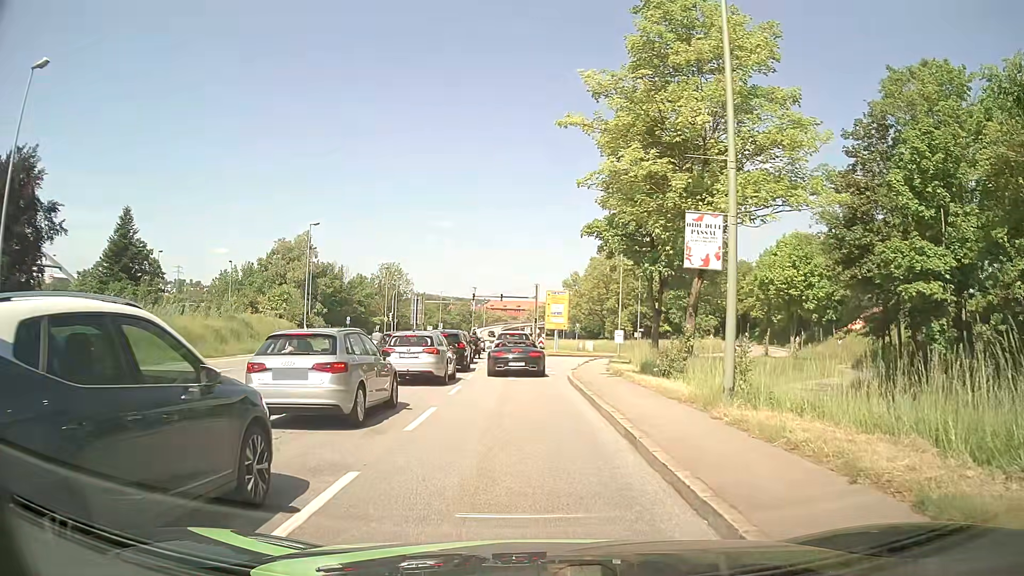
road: primary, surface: asphalt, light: Day
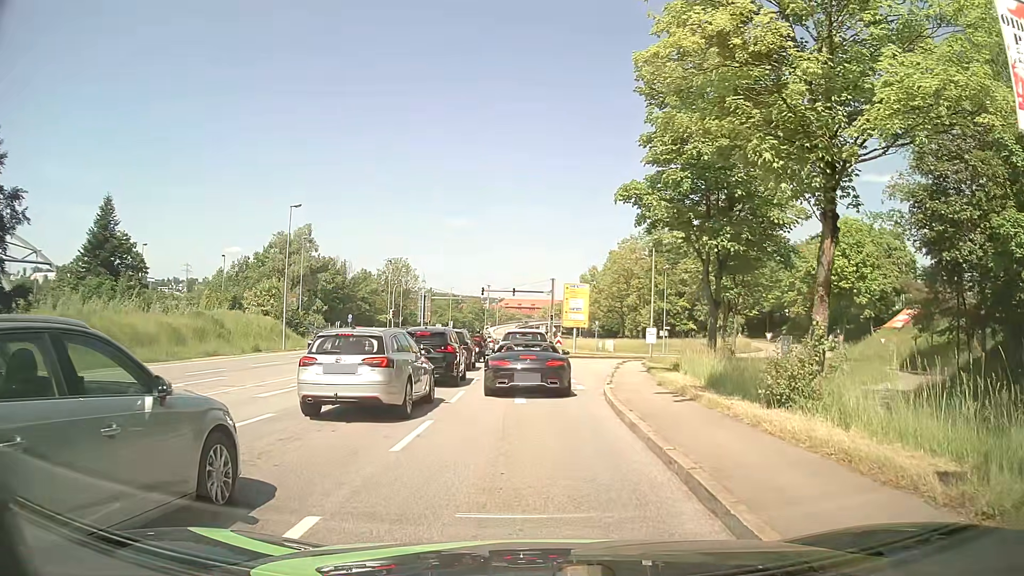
(-0.2, +7.5) m; -2°
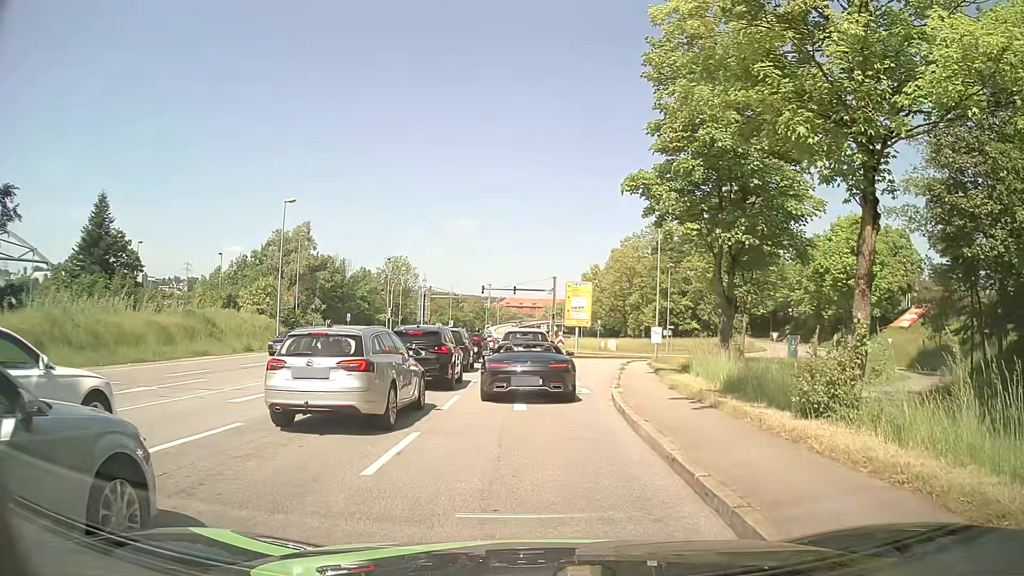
(0.0, +1.4) m; +1°
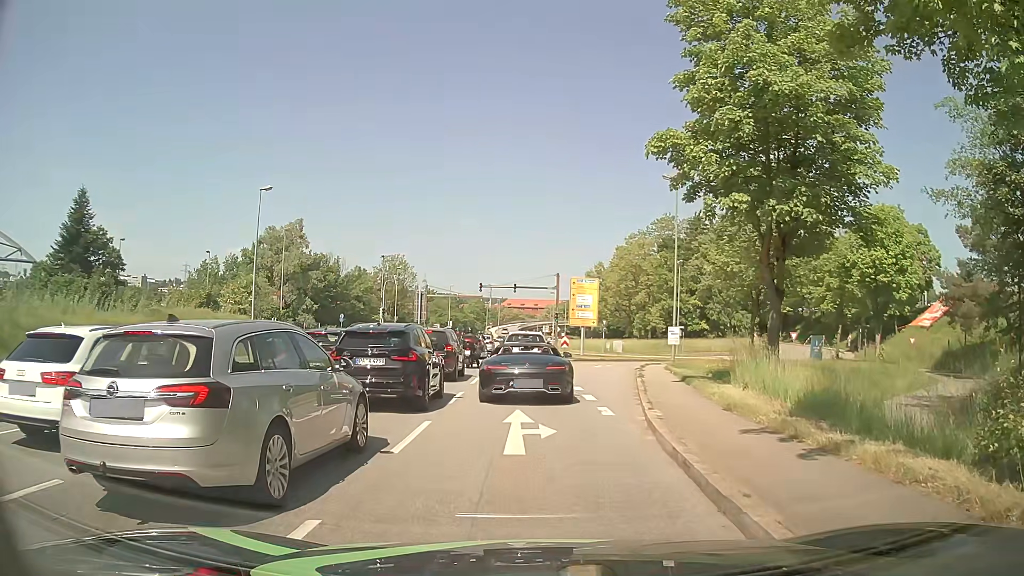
(0.0, +4.6) m; -2°
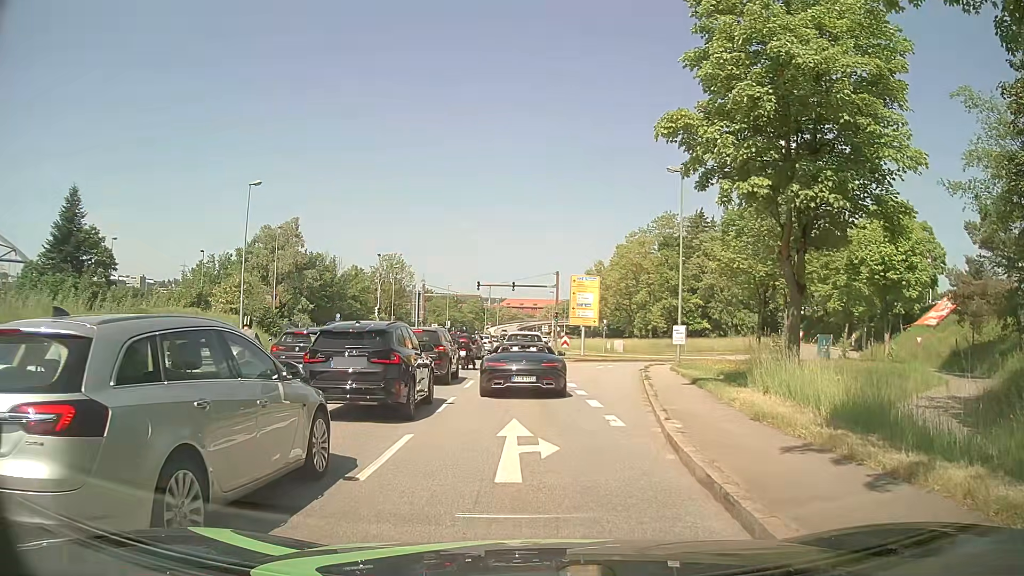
(+0.1, +1.6) m; +2°
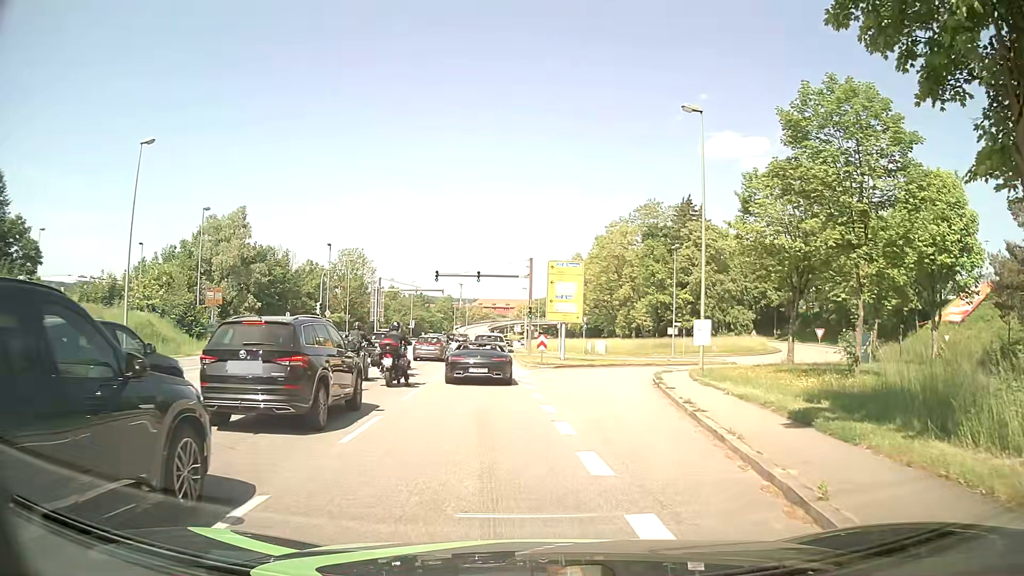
(+0.2, +10.1) m; +1°
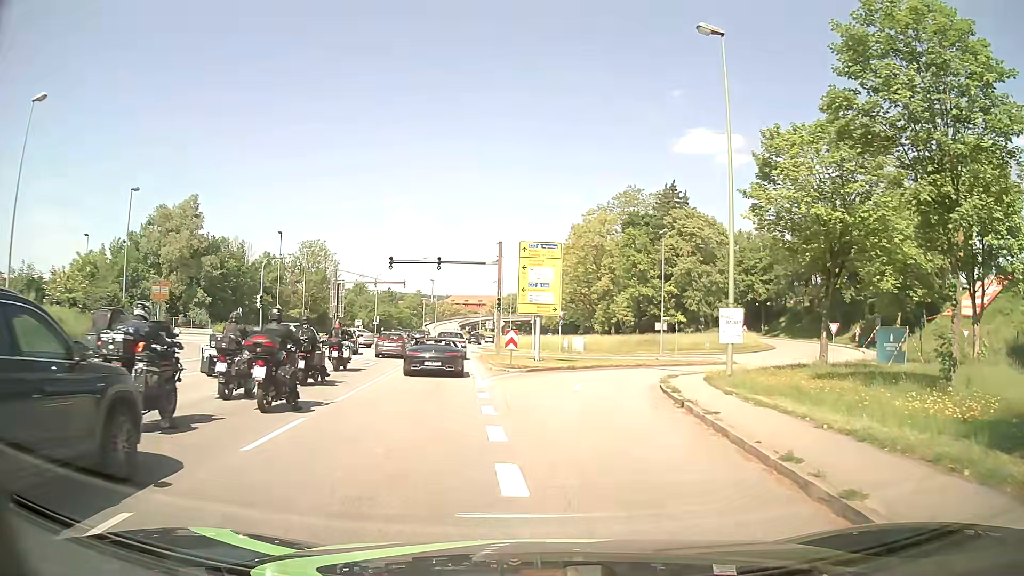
(+0.3, +7.1) m; +3°
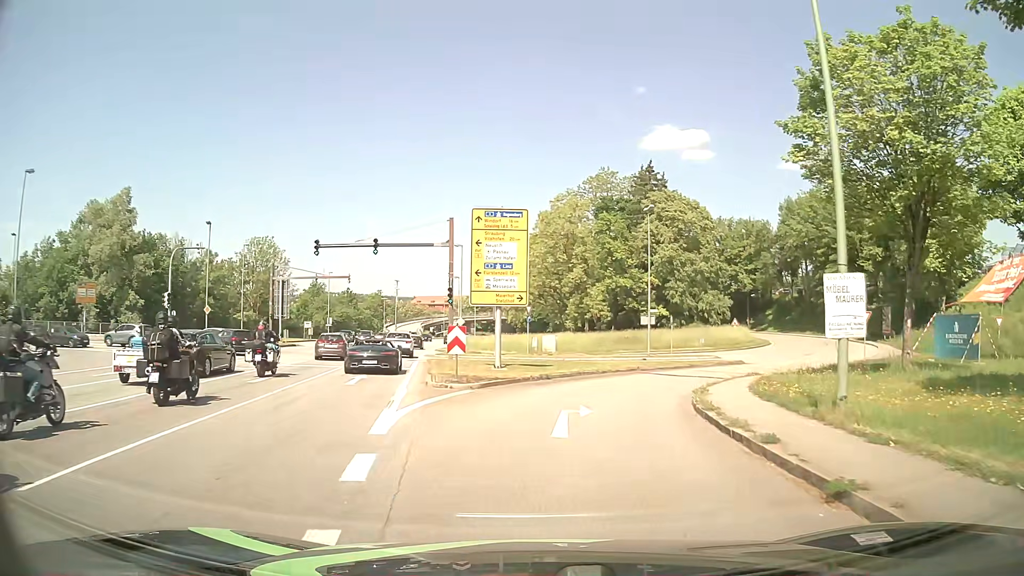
(+0.3, +8.8) m; +4°
(0, +10) (+2, +20) (+7, +29) (+13, +36) (+19, +44) (+25, +53) (+29, +62) (+30, +72) (+30, +82) (+27, +91) m
